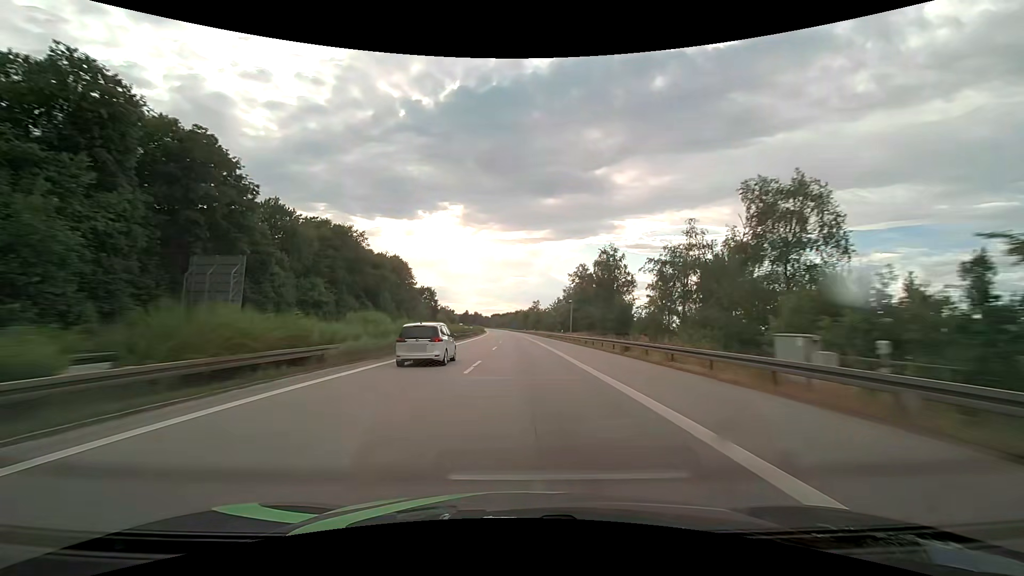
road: motorway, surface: asphalt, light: Day
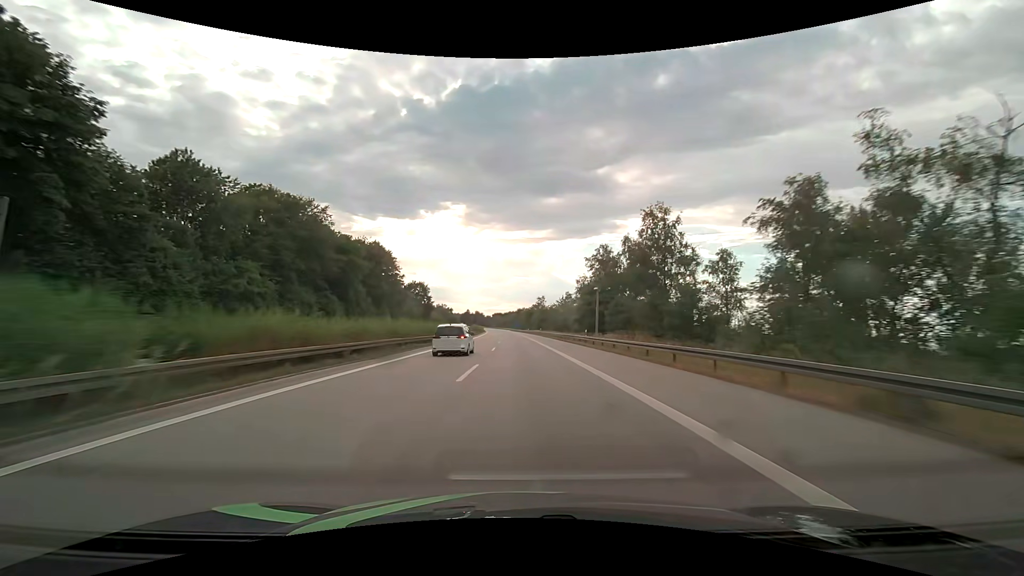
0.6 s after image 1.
(0.0, +20.5) m; 0°
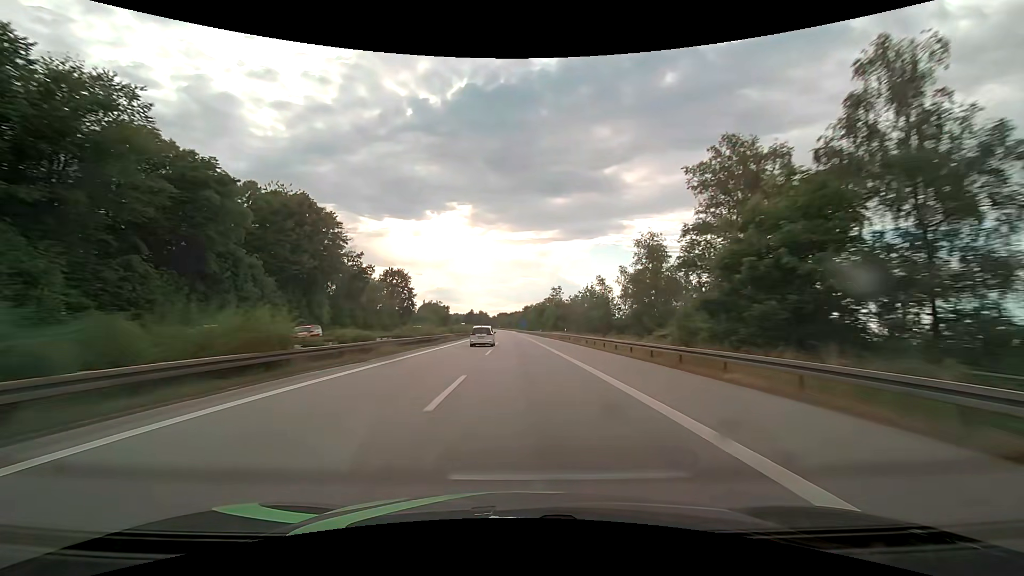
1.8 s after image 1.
(-0.4, +40.9) m; -1°
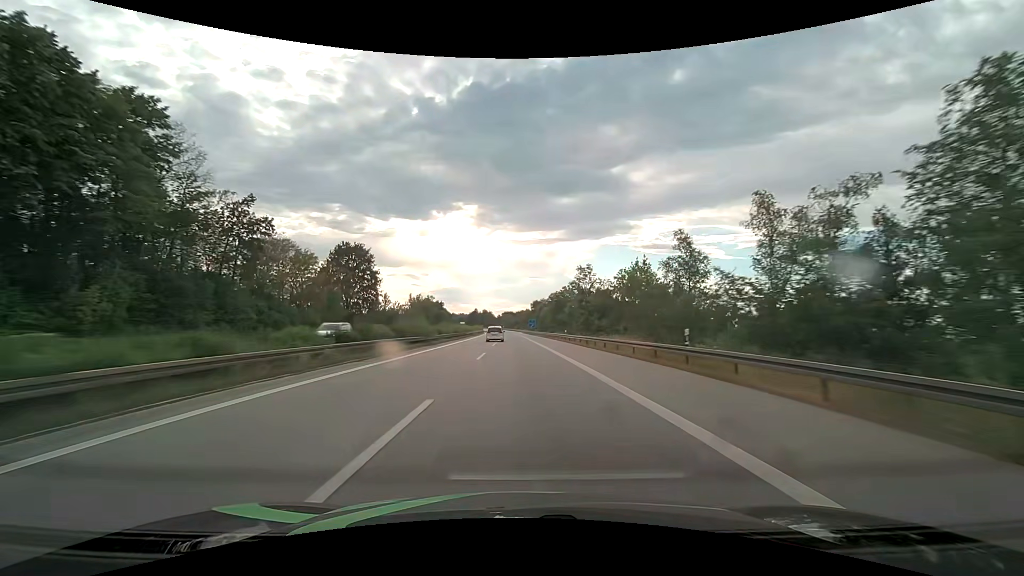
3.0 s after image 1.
(-0.2, +41.0) m; -1°
(0, +10) (0, +20) (0, +30) (0, +40) (-1, +50) (-1, +60) (-1, +70) (-1, +80) (-2, +90) (-2, +100) m
